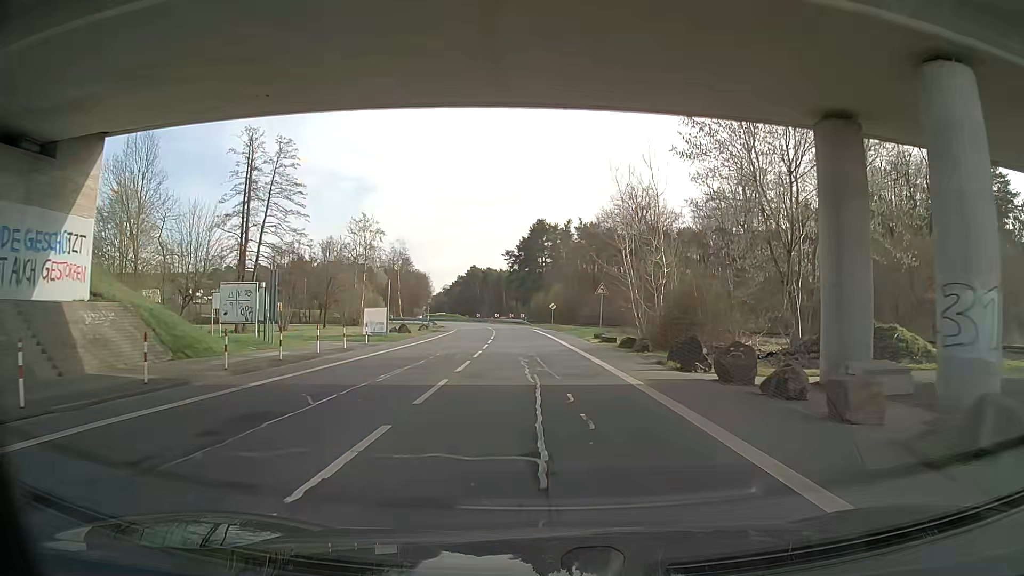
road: tertiary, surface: asphalt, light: Day
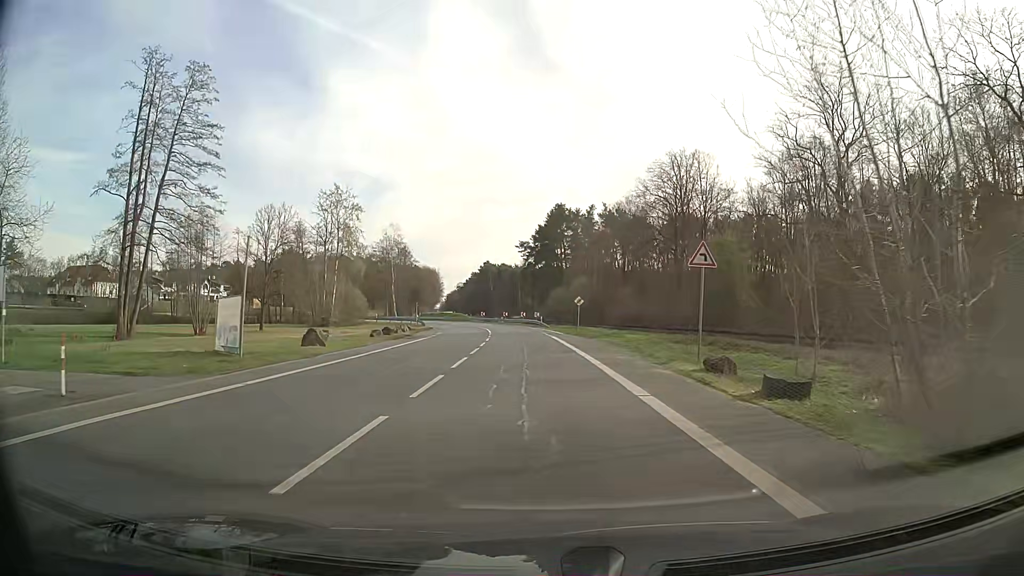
(-0.3, +23.7) m; -1°
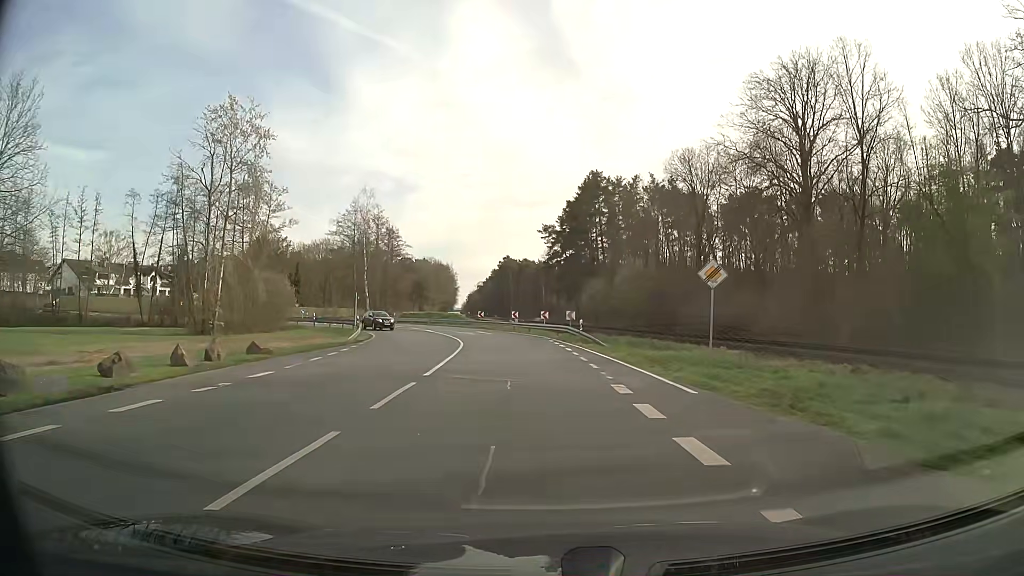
(-0.9, +37.7) m; -3°
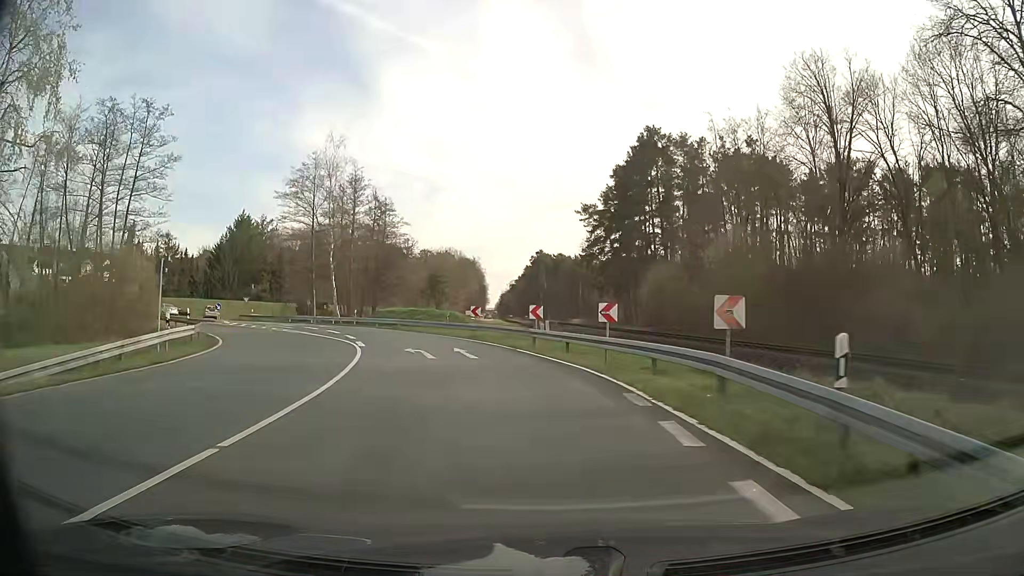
(-0.4, +29.4) m; -3°
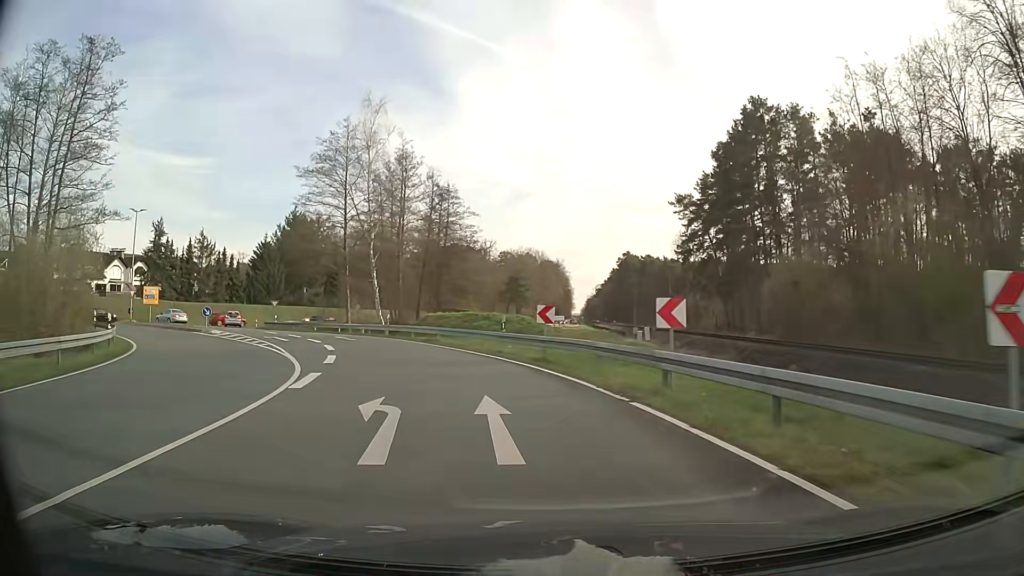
(-0.7, +14.2) m; -7°
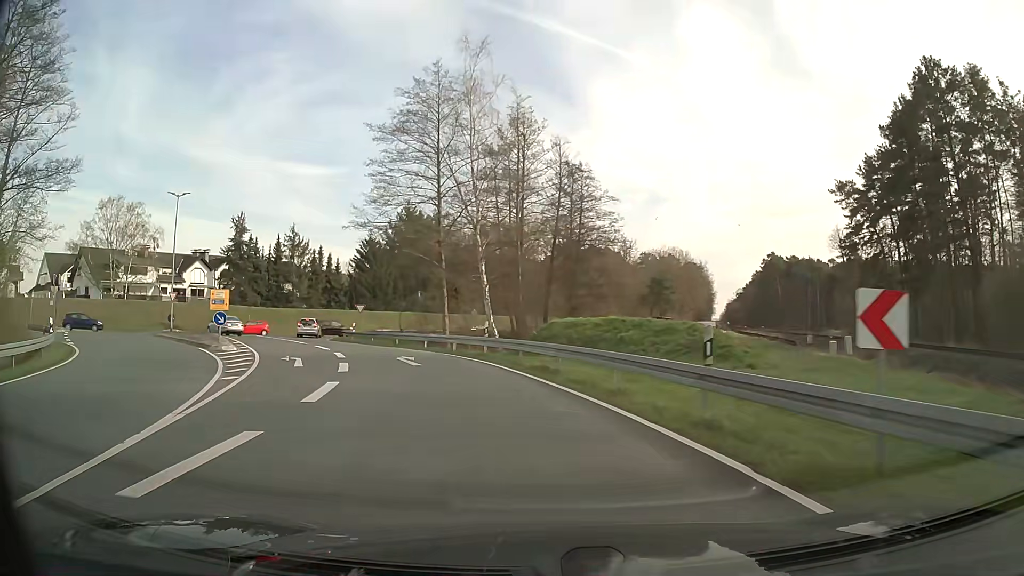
(-1.4, +13.7) m; -12°
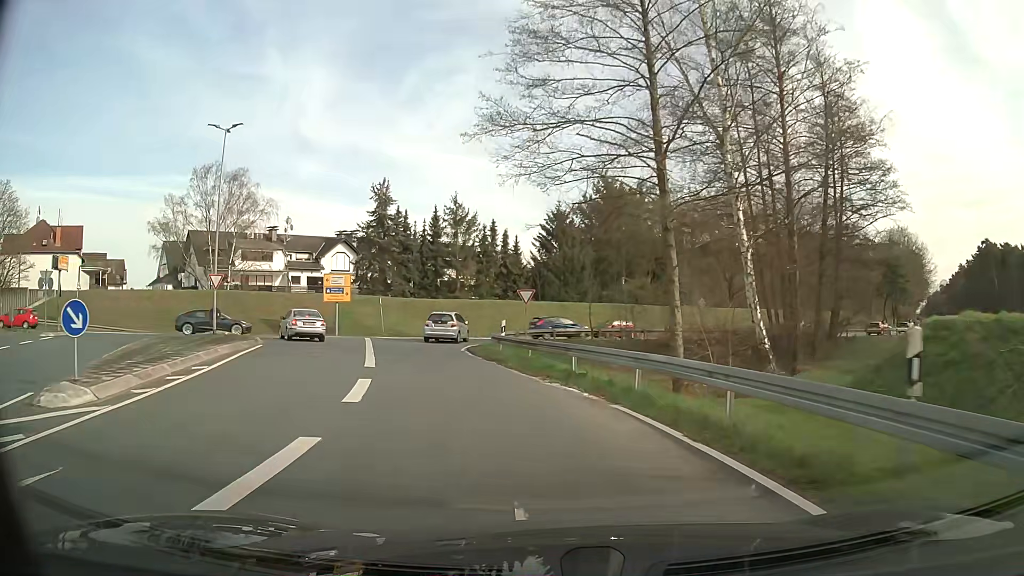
(-2.9, +19.0) m; -17°
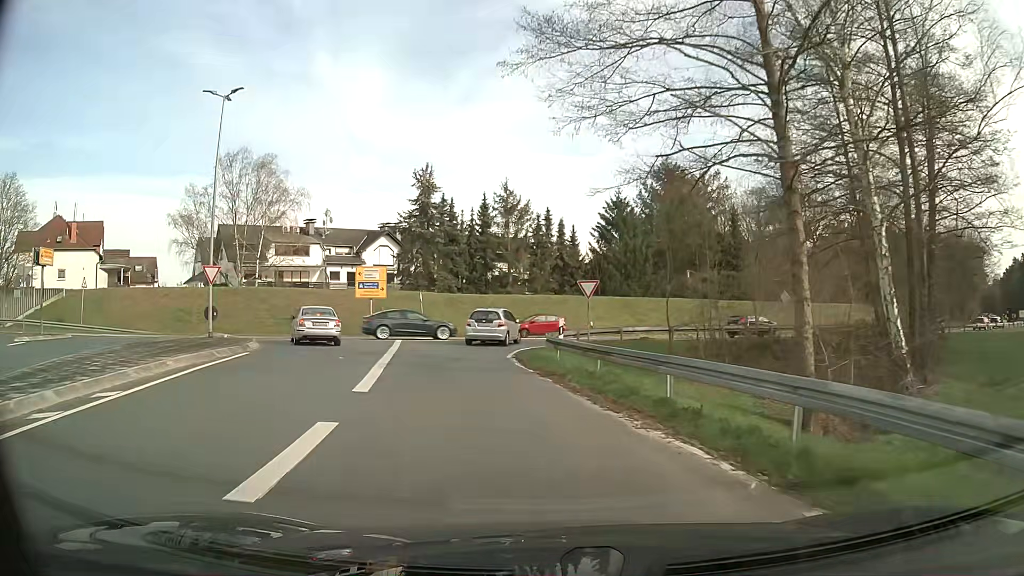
(-0.2, +5.5) m; -4°
(-1, +10) (-2, +20) (-1, +30) (+5, +37) (+14, +42) (+23, +47) (+32, +52) (+40, +57) (+48, +63) (+56, +69) m
